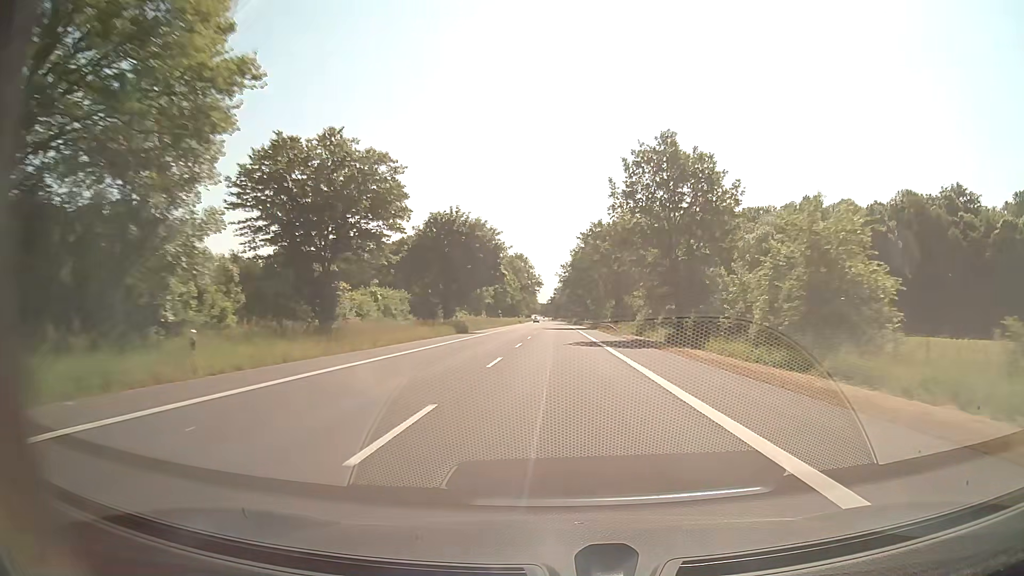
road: secondary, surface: asphalt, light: Day
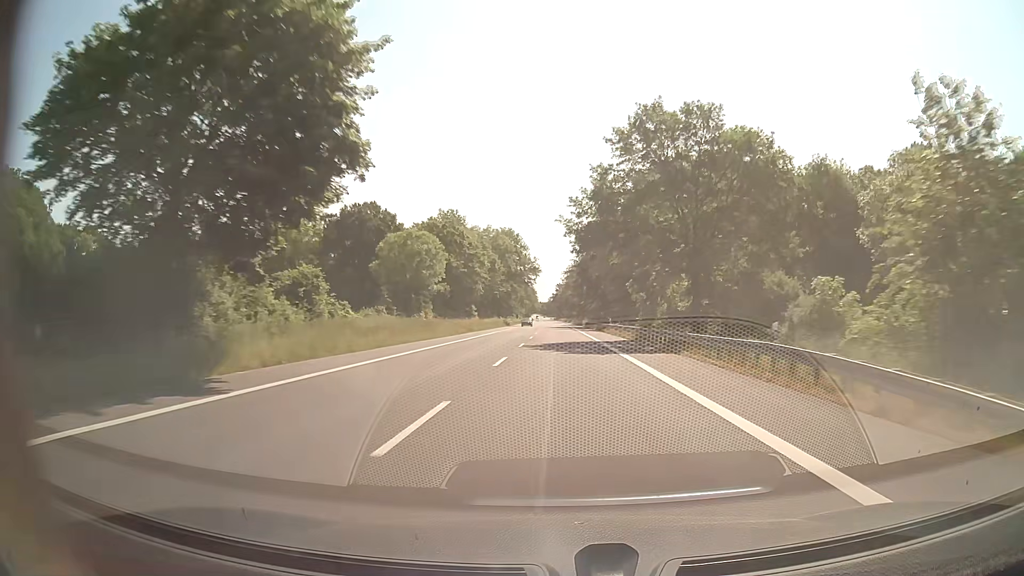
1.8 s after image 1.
(-0.1, +47.5) m; 0°
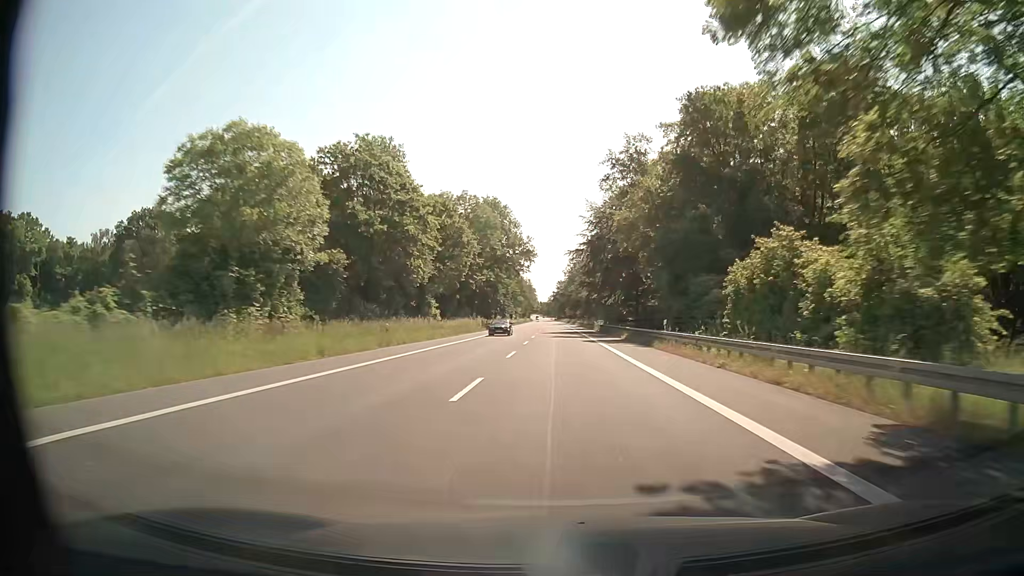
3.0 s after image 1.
(-0.1, +31.7) m; 0°
(0, +10) (0, +20) (0, +30) (0, +40) (0, +50) (0, +60) (0, +70) (0, +80) (0, +90) (0, +100) m
